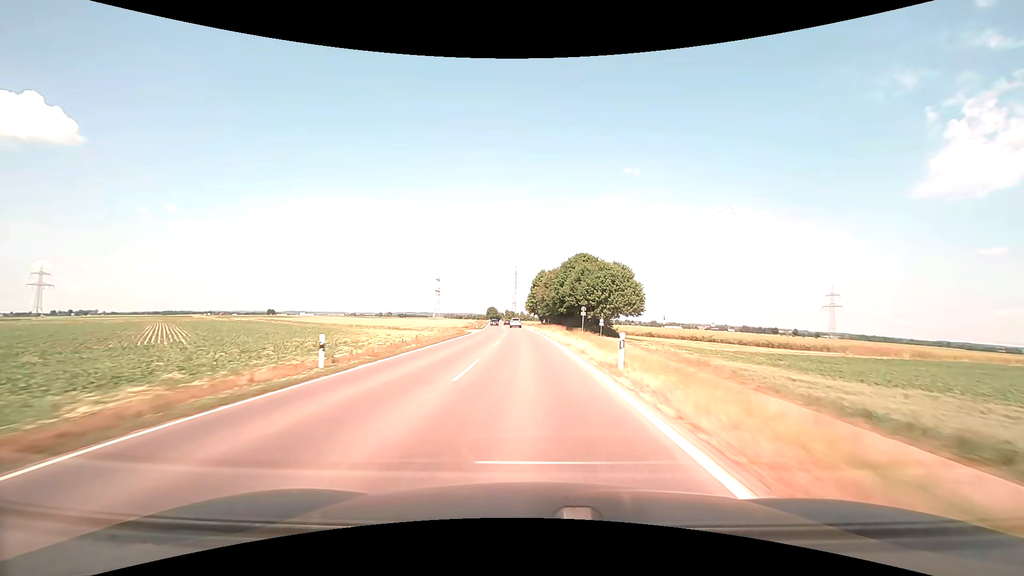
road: tertiary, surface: asphalt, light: Day
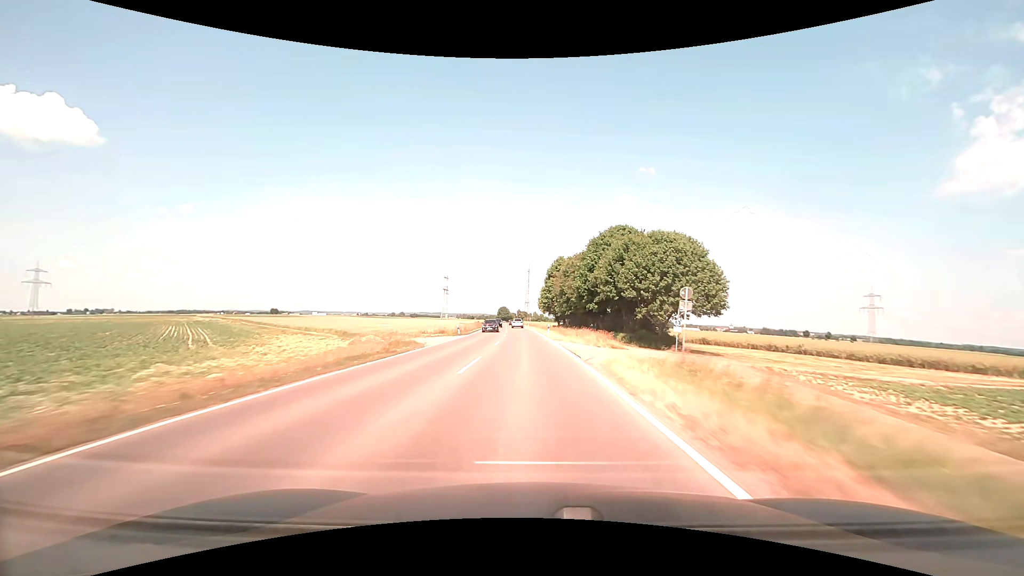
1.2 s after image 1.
(-0.4, +29.1) m; -2°
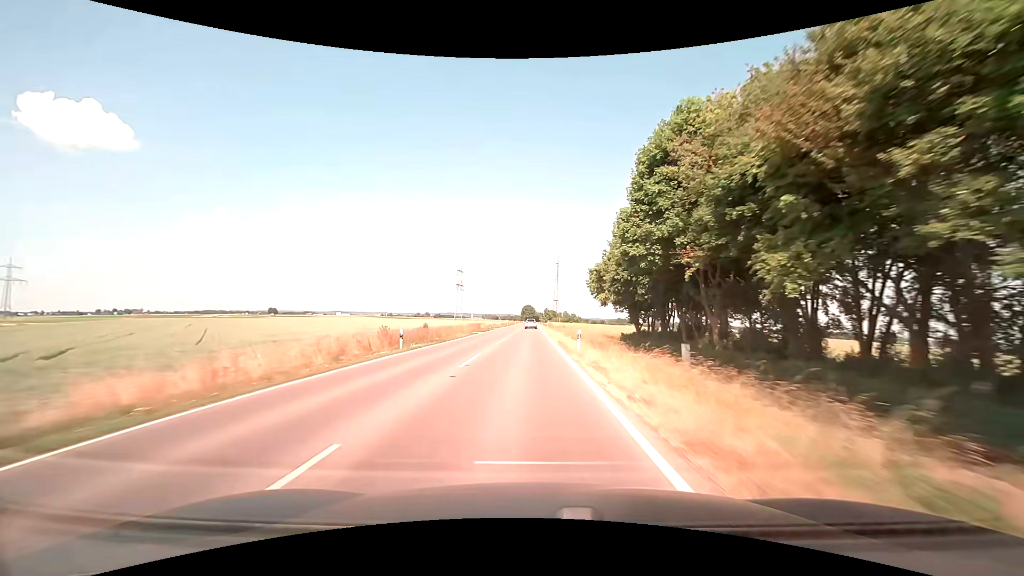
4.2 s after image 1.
(-2.2, +73.1) m; -3°
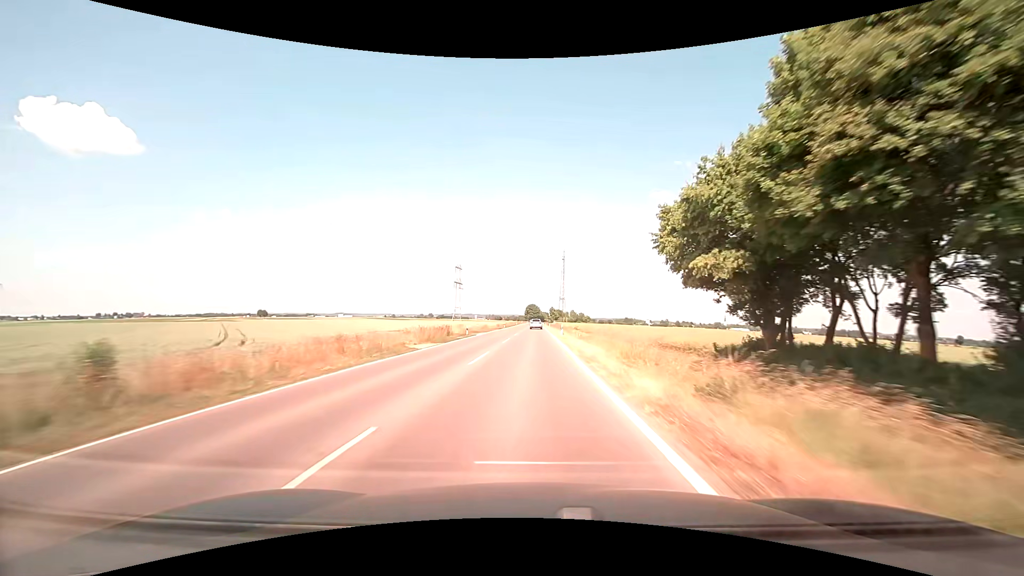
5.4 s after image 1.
(-0.1, +29.4) m; -1°
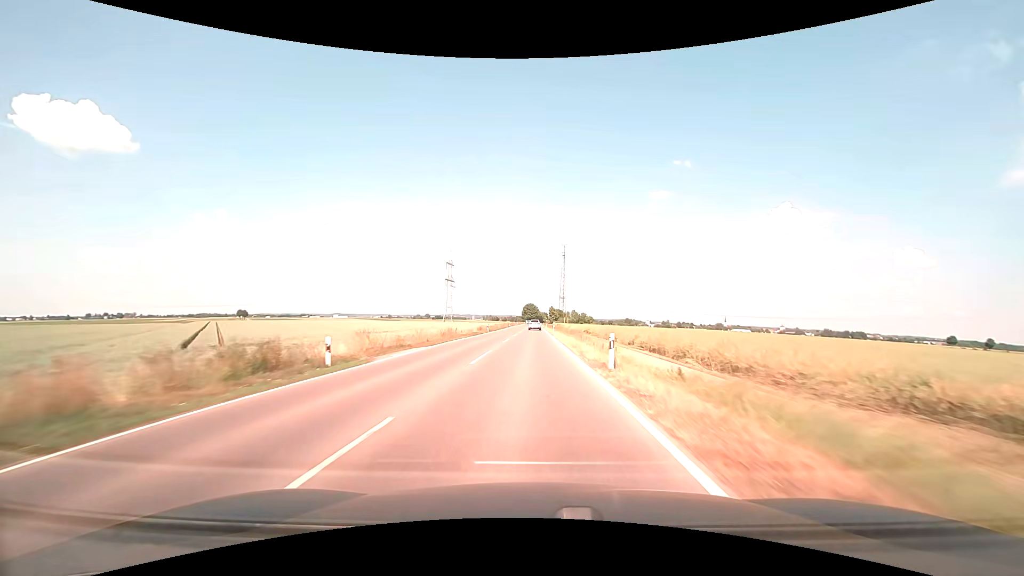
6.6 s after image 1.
(+0.1, +29.5) m; 0°
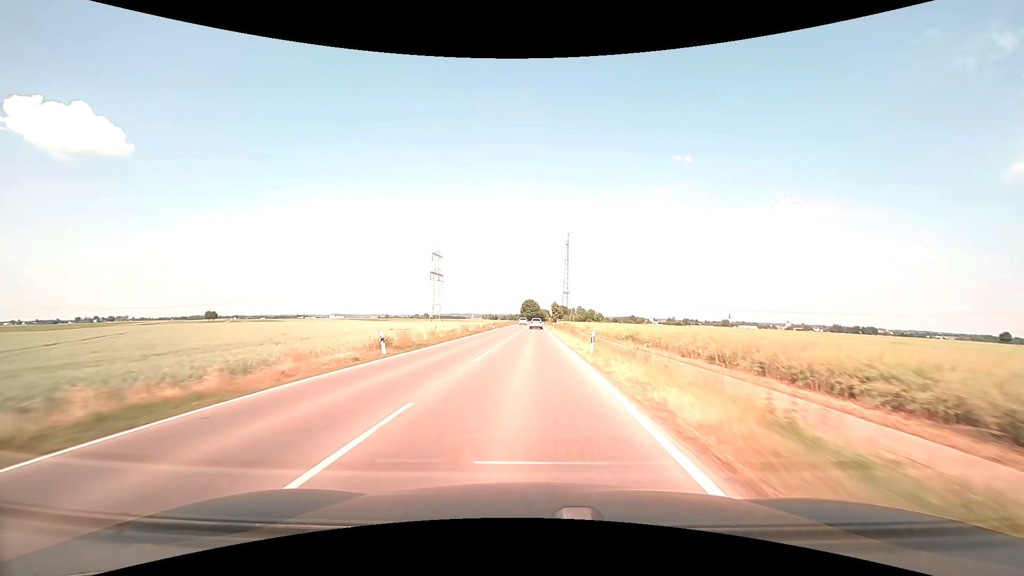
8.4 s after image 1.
(+0.1, +44.3) m; 0°
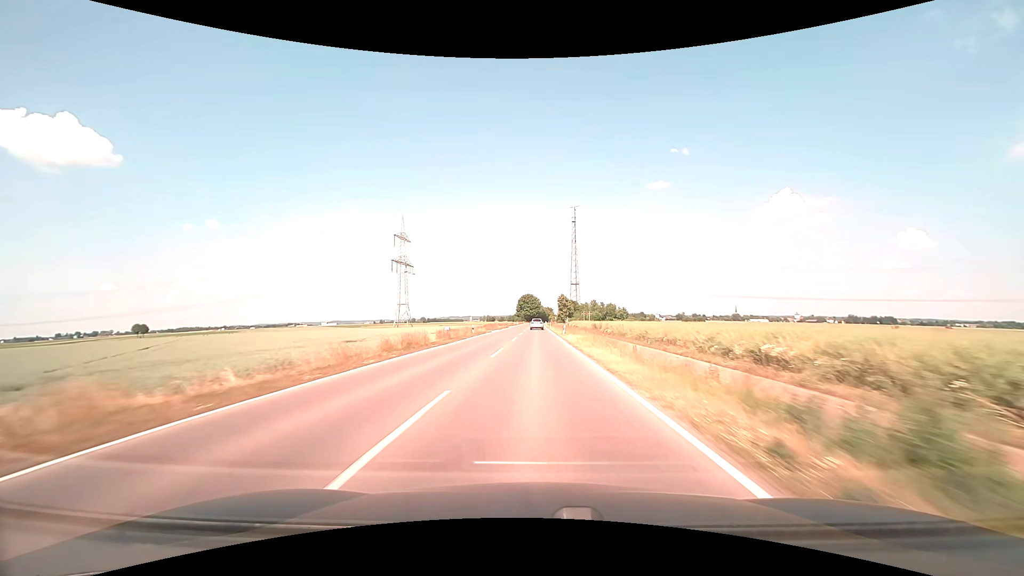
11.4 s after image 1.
(-0.2, +73.9) m; 0°
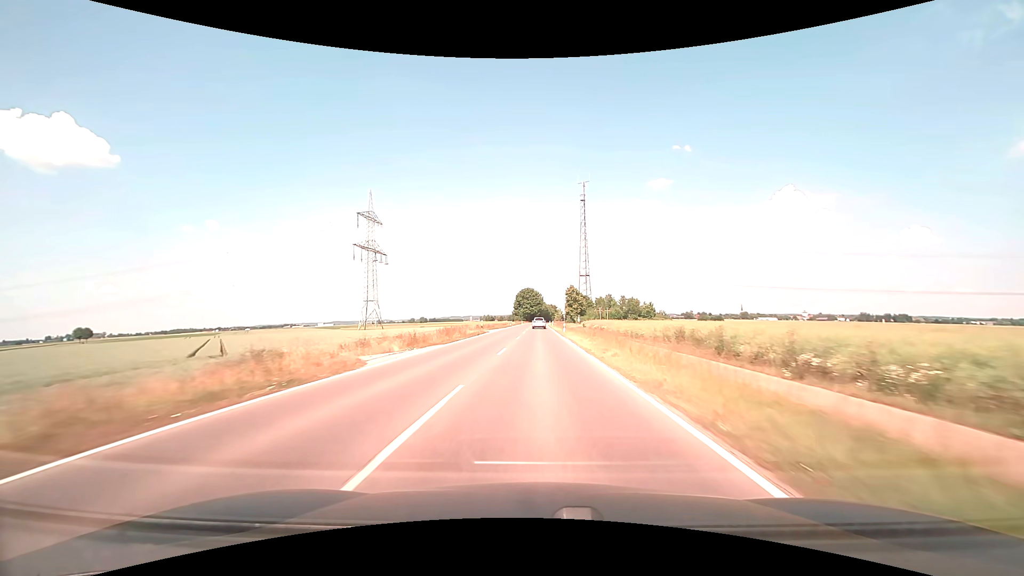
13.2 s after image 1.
(0.0, +44.5) m; 0°
(0, +10) (0, +20) (0, +30) (0, +40) (0, +50) (0, +60) (0, +70) (0, +80) (+1, +90) (+1, +100) m
